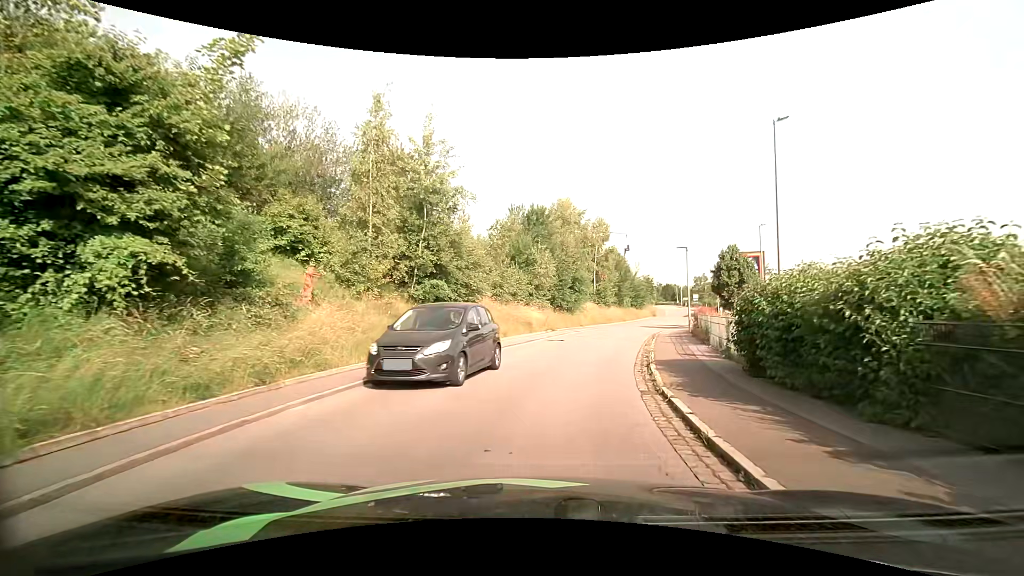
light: Day
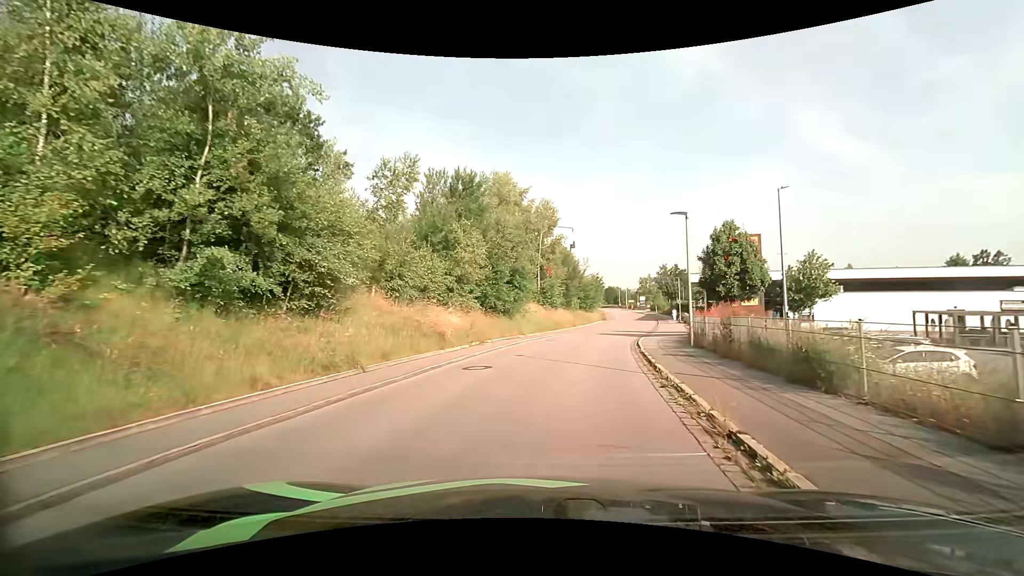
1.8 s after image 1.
(+0.8, +11.5) m; +7°
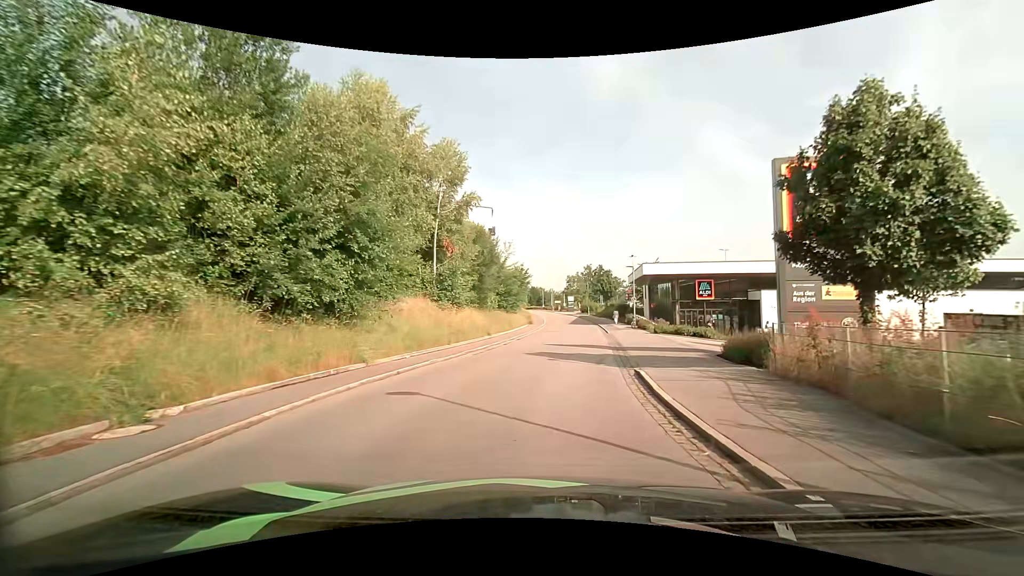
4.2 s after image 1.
(+1.2, +17.4) m; +9°
